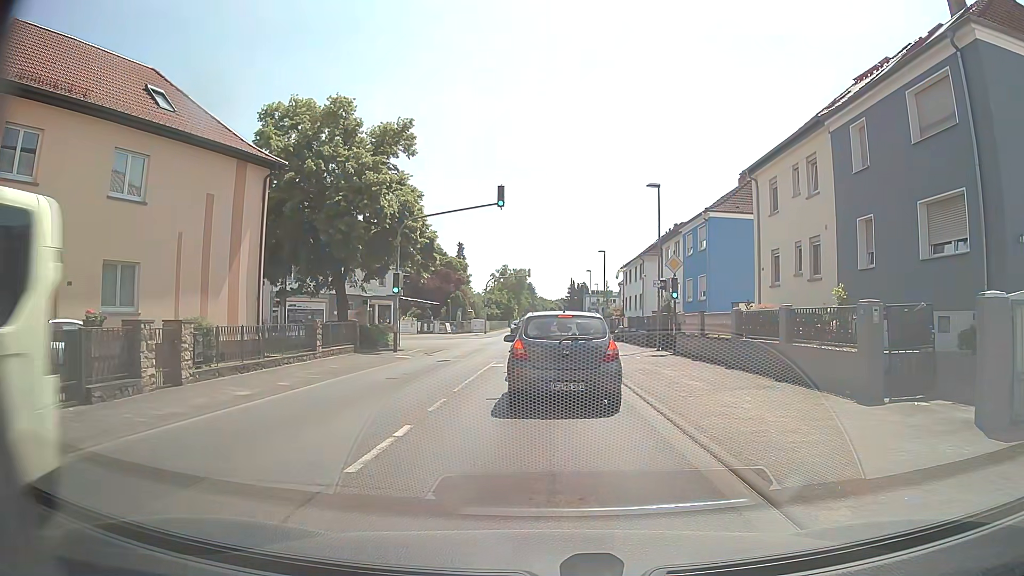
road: secondary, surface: asphalt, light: Day
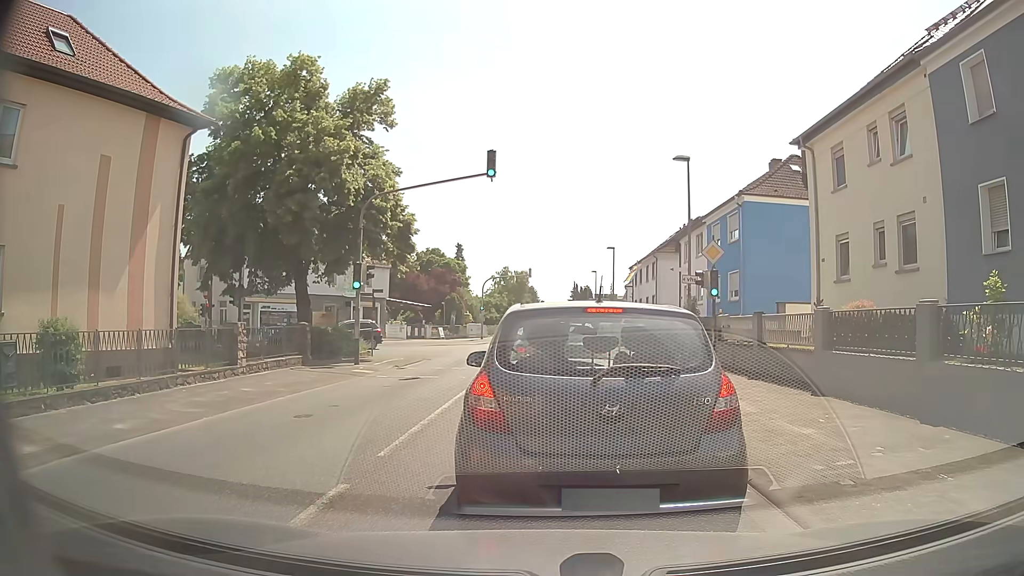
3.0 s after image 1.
(+0.2, +5.7) m; +2°
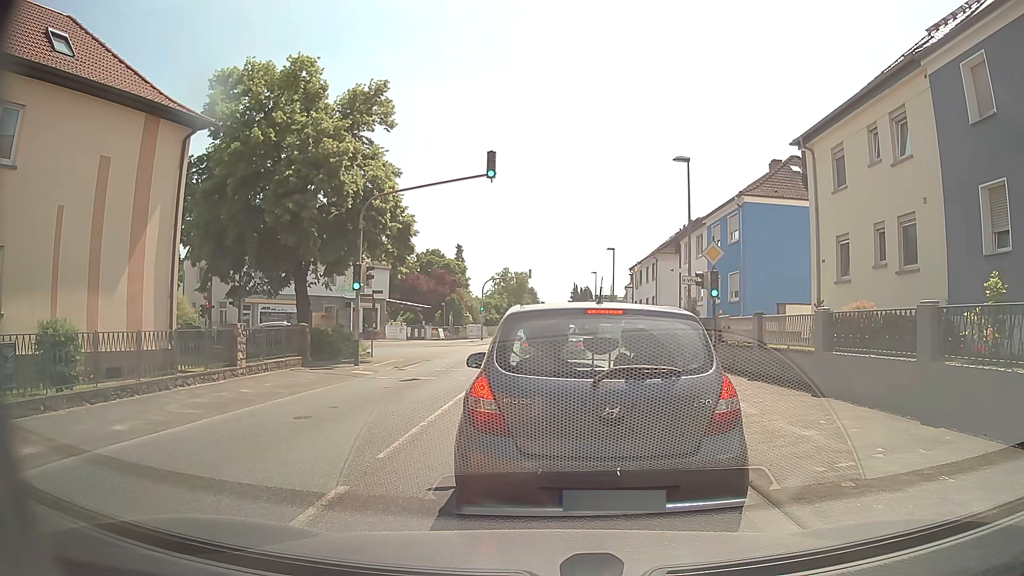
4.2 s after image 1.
(0.0, +0.1) m; 0°
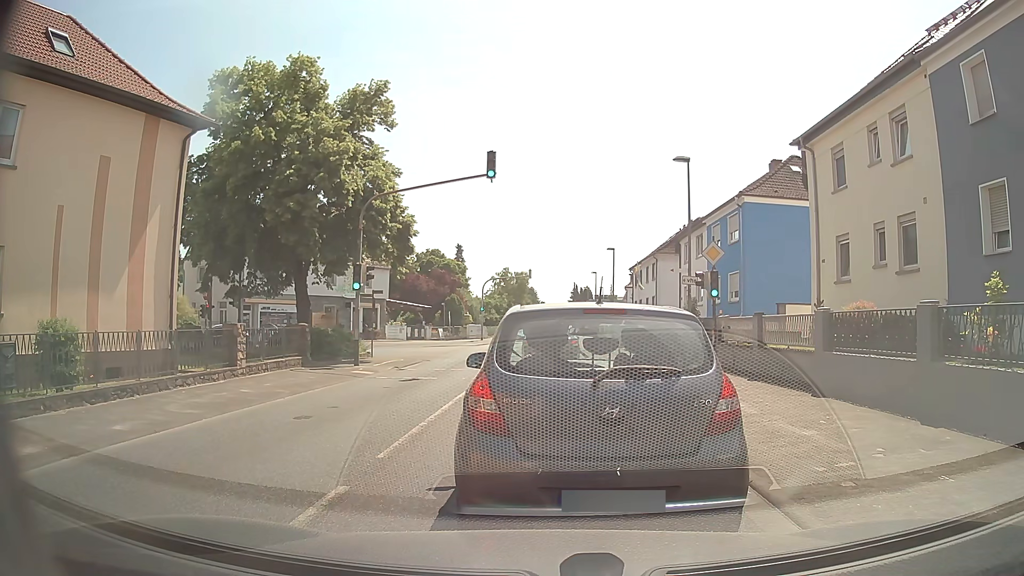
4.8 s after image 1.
(0.0, 0.0) m; 0°
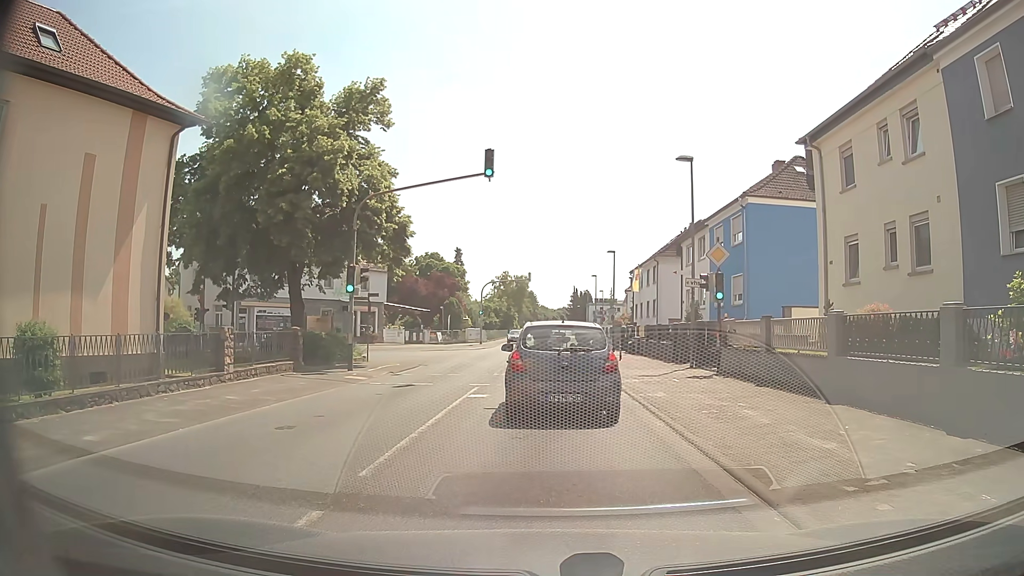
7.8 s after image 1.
(0.0, +0.8) m; 0°
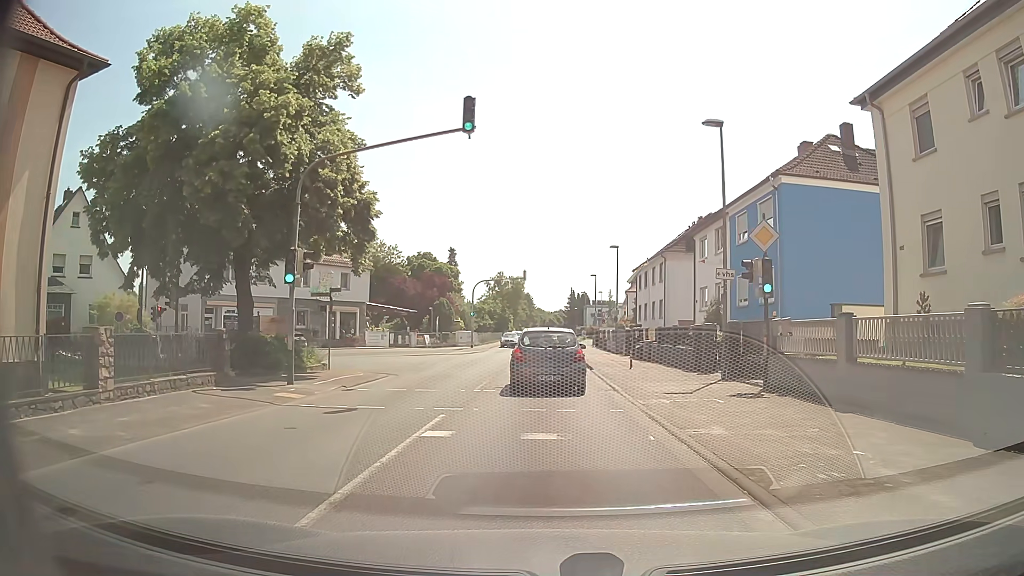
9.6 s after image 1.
(-0.1, +5.3) m; 0°
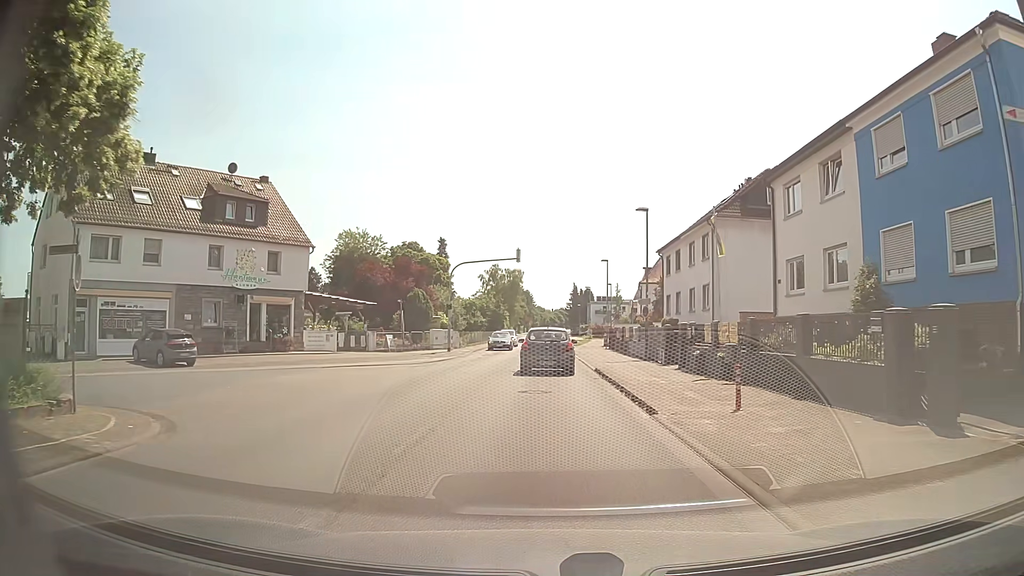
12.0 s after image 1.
(+0.1, +15.0) m; +1°
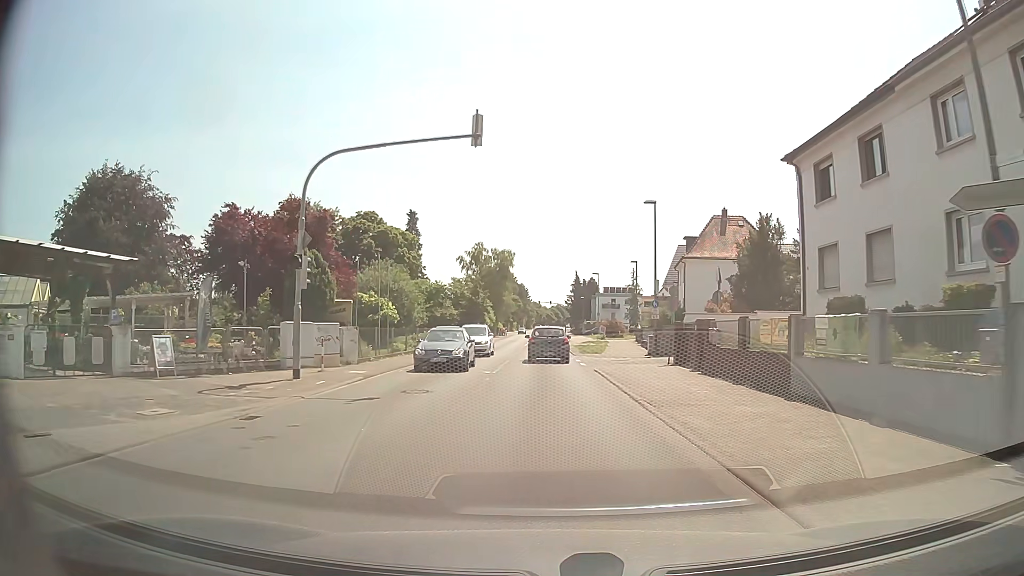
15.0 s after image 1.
(-0.2, +28.5) m; 0°
(0, +10) (0, +20) (0, +30) (0, +40) (0, +50) (0, +60) (+1, +70) (+1, +80) (+1, +90) (+1, +100) m
